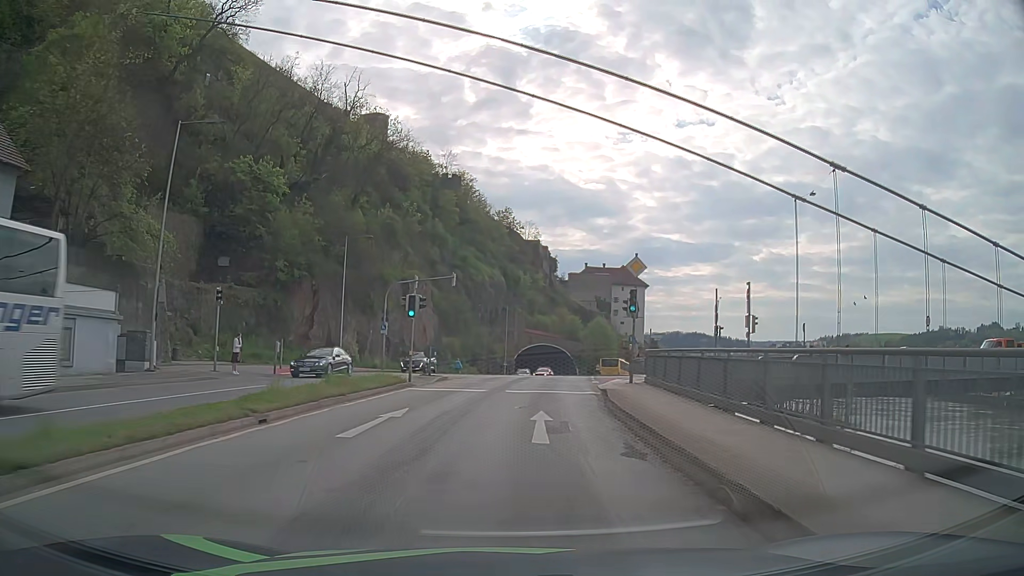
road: primary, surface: asphalt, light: Day
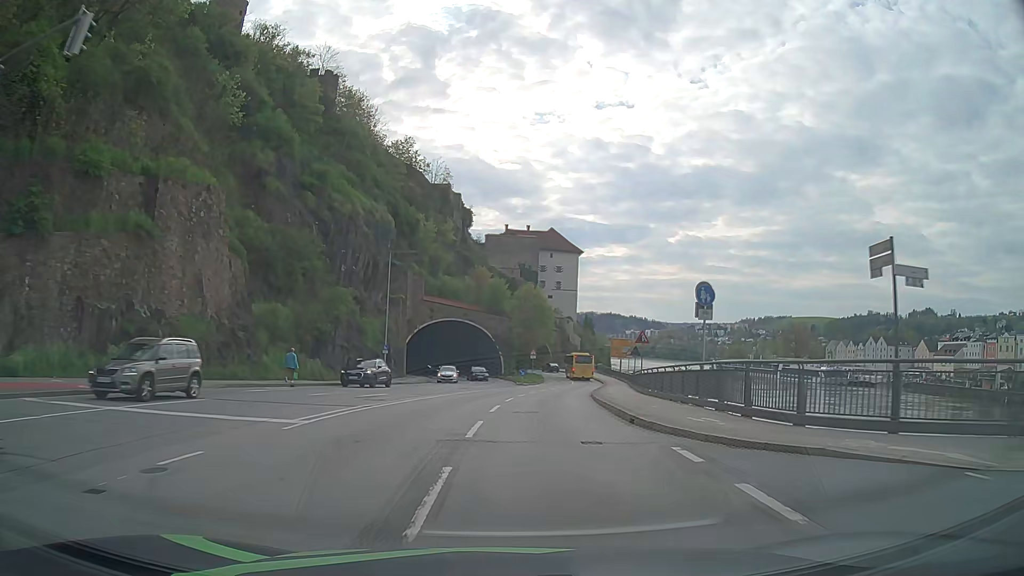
(+2.4, +37.6) m; +7°
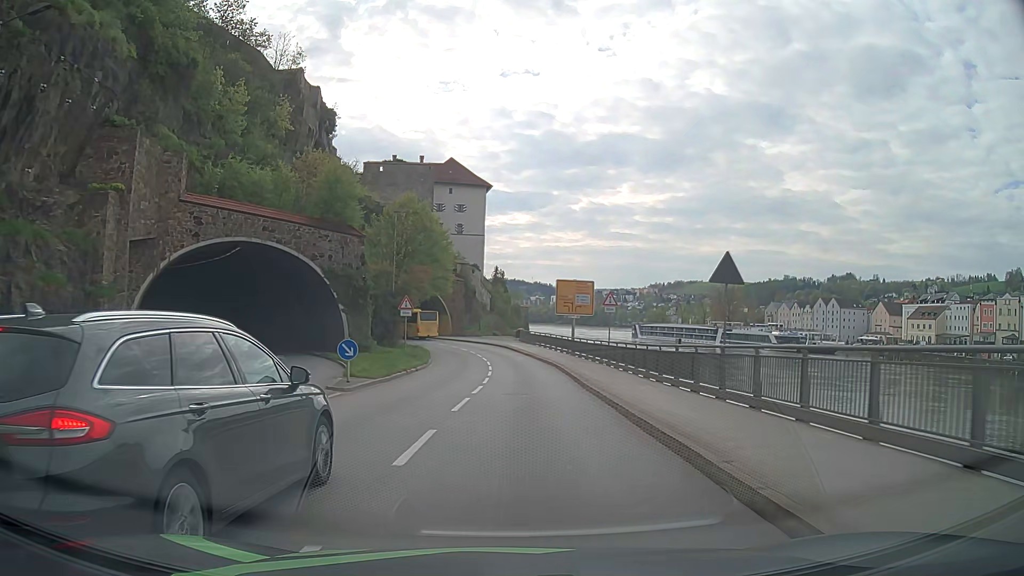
(+3.4, +38.9) m; +9°
(0, +10) (0, +20) (+1, +30) (0, +40) (-1, +50) (-3, +60) (-6, +69) (-11, +78) (-17, +86) (-23, +94) m
